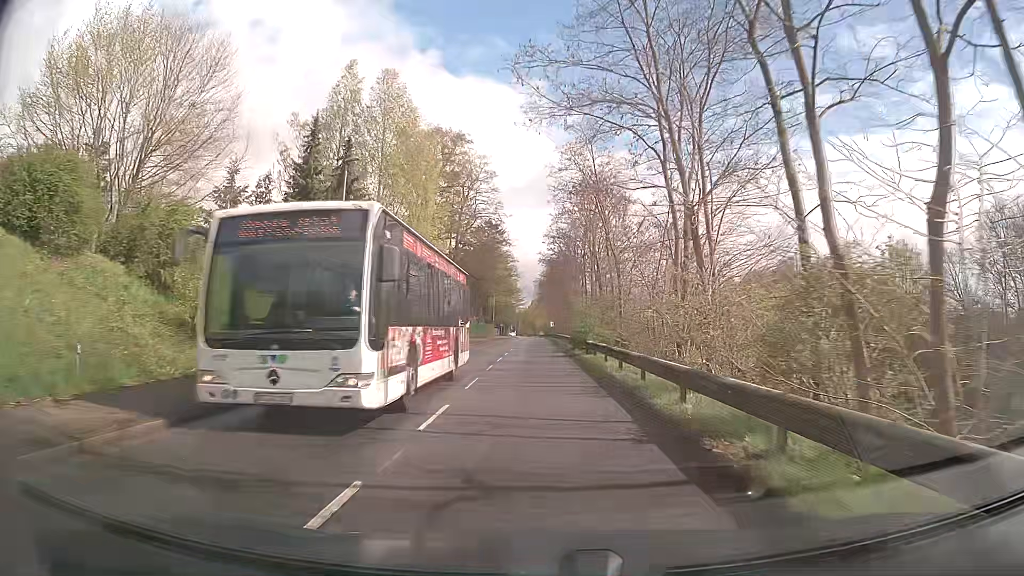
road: tertiary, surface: asphalt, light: Day
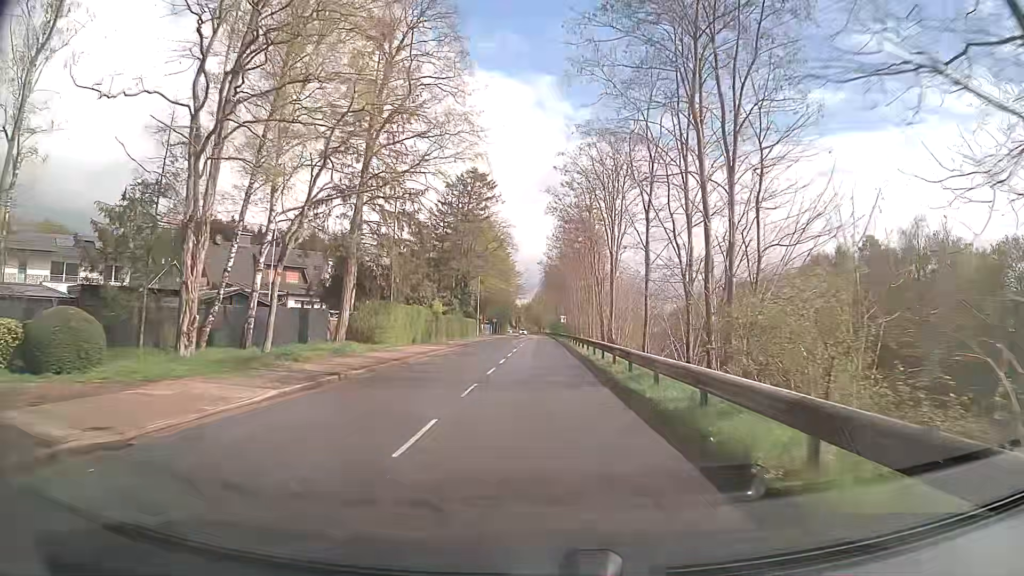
(-0.4, +37.1) m; 0°
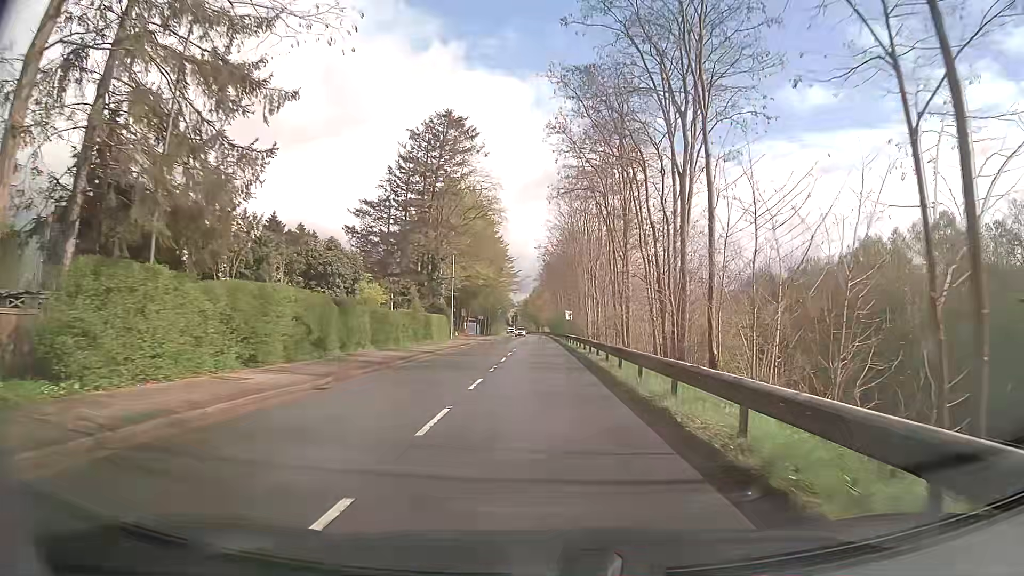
(-0.1, +22.0) m; 0°
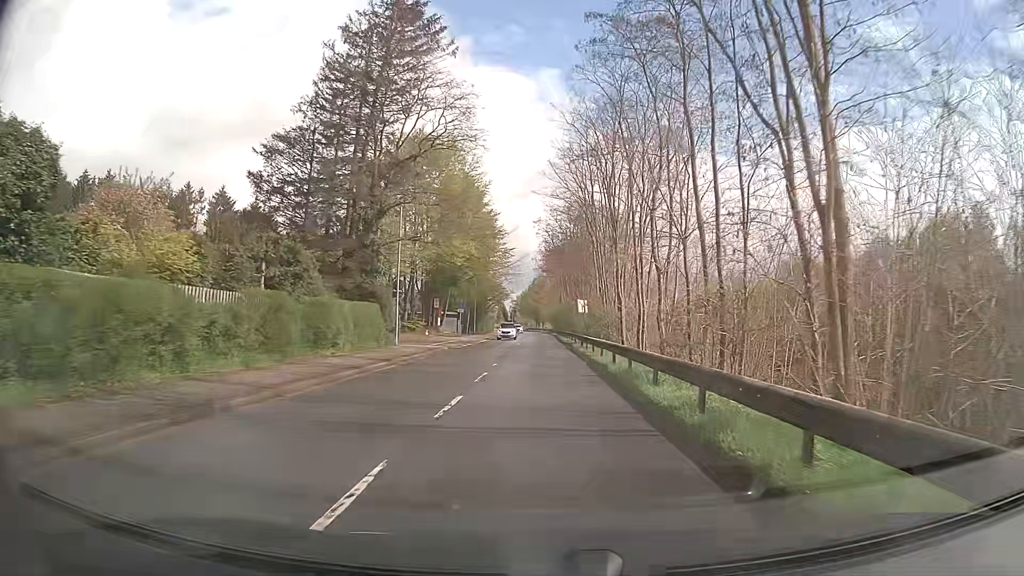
(-0.1, +22.0) m; -1°
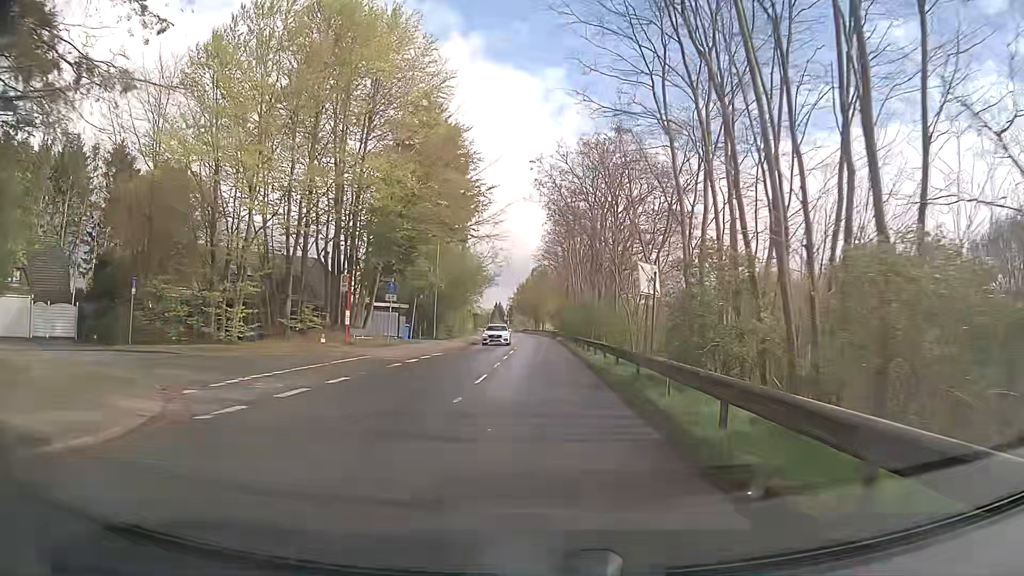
(+0.2, +29.4) m; 0°
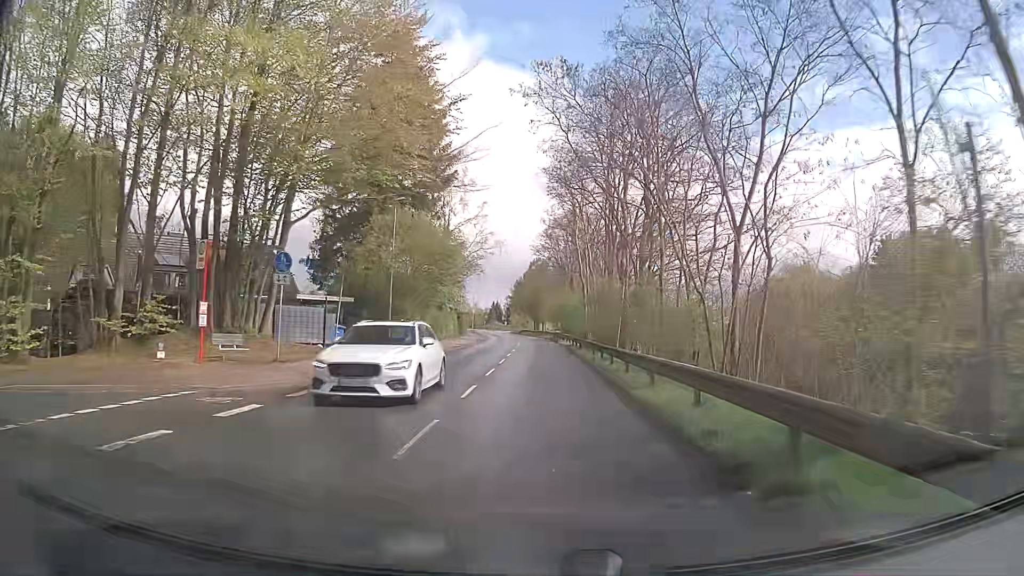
(+0.1, +14.5) m; 0°
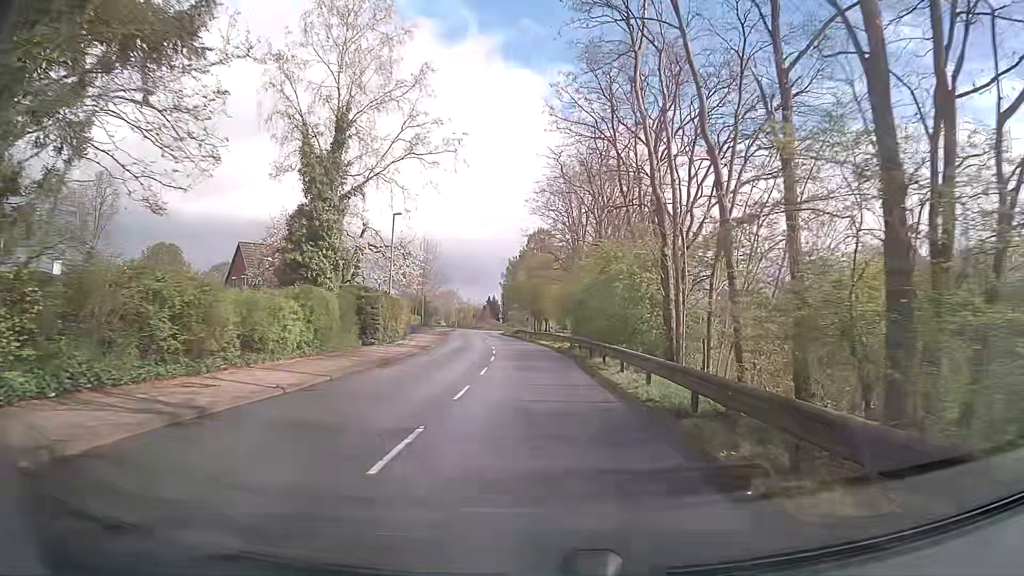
(0.0, +36.4) m; 0°
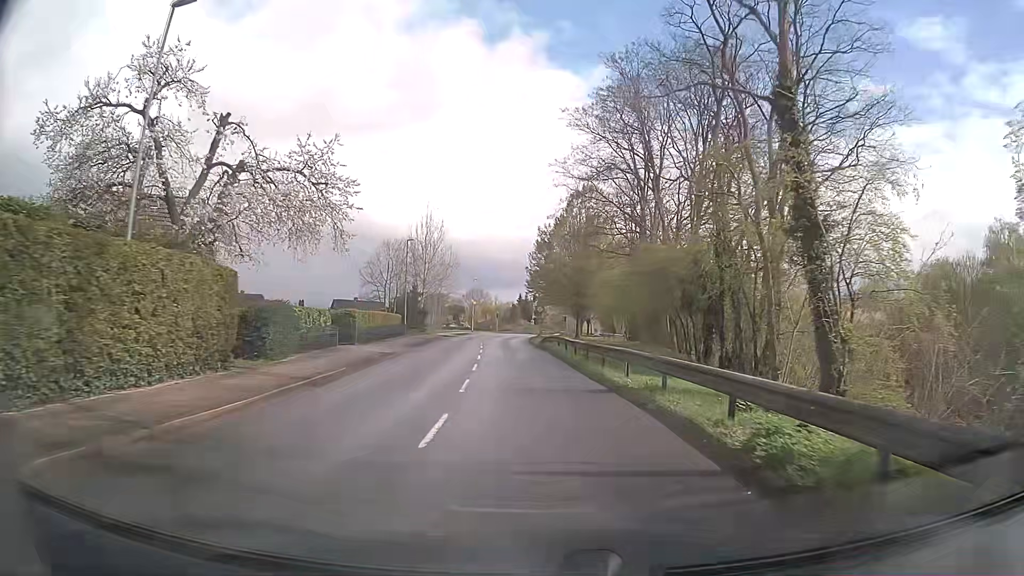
(-0.6, +29.1) m; -3°
(0, +10) (0, +20) (-1, +30) (-2, +40) (-2, +50) (-3, +60) (-3, +70) (-2, +80) (-2, +90) (-1, +100) m
